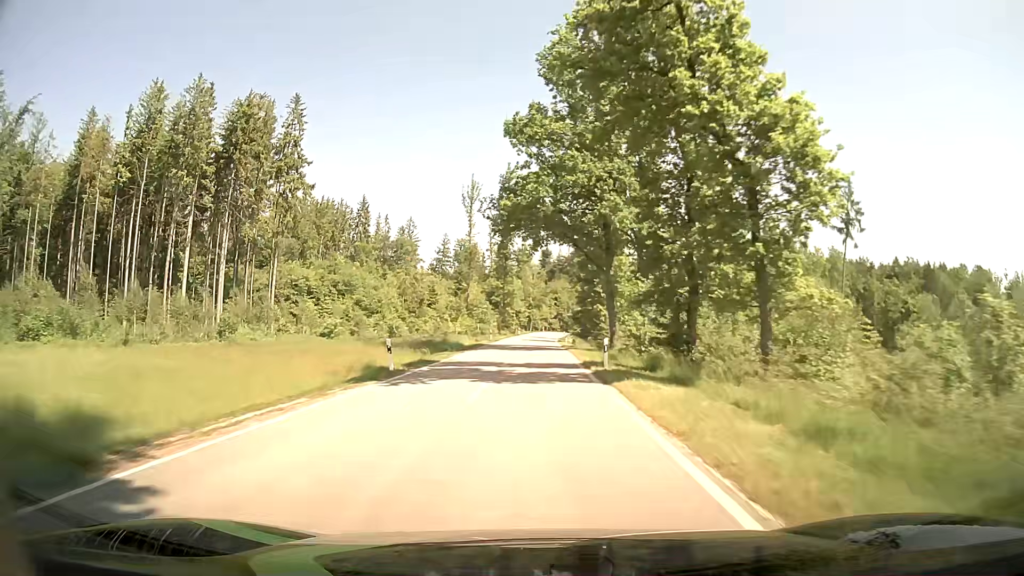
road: tertiary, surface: asphalt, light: Day
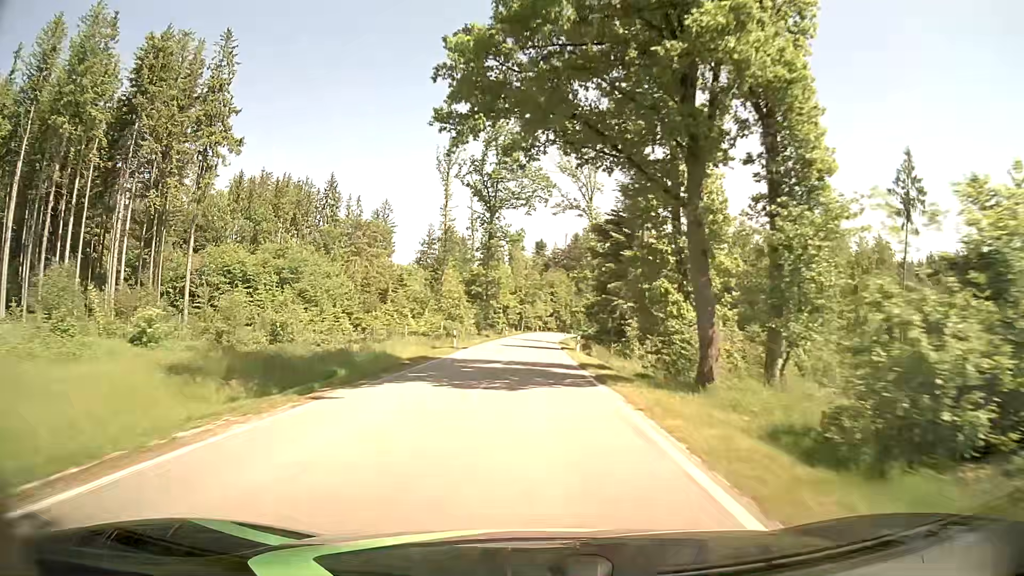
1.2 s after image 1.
(-0.1, +23.9) m; 0°
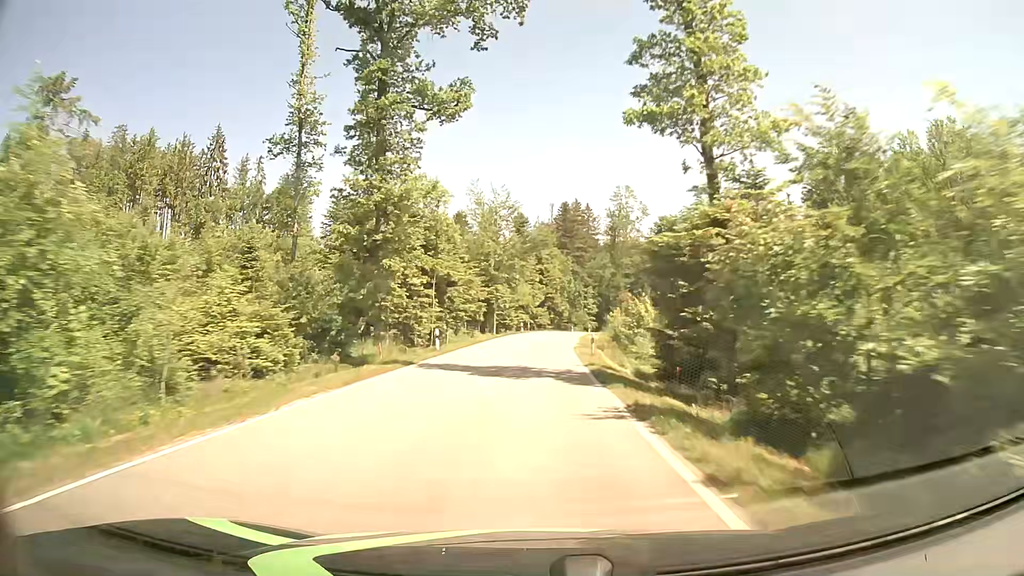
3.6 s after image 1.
(+0.9, +48.8) m; +2°
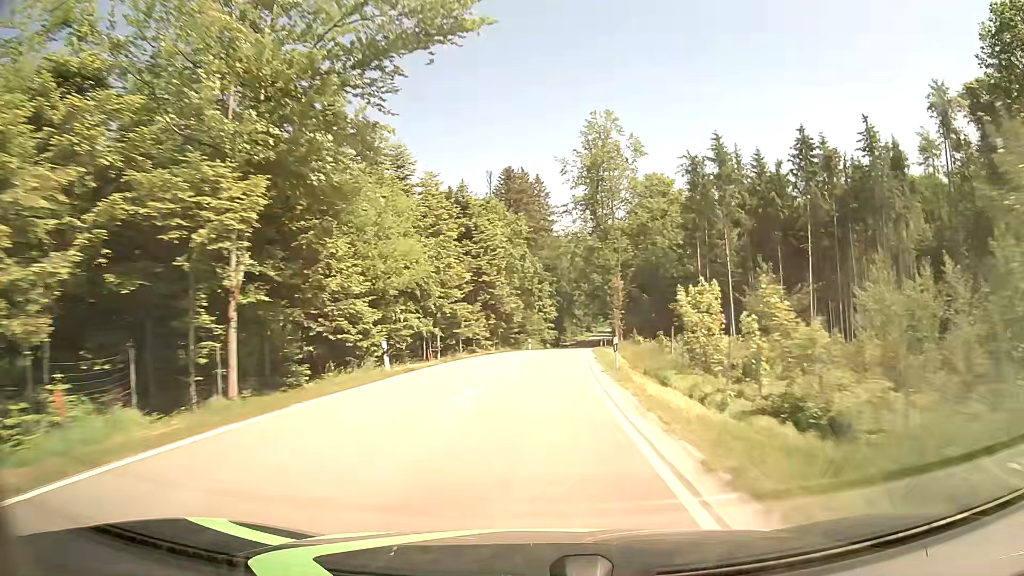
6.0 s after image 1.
(+1.3, +49.4) m; +4°
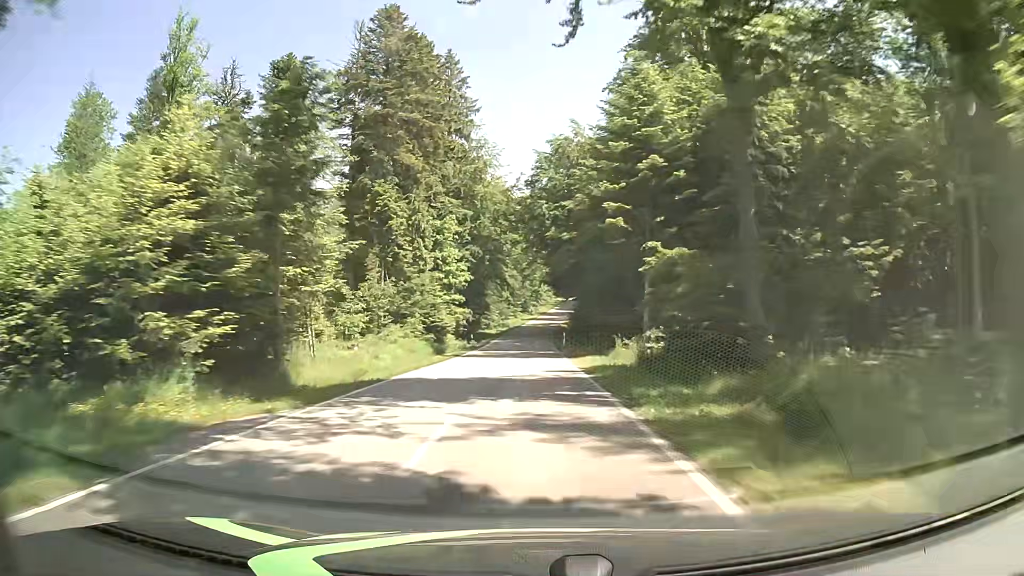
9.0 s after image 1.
(+3.9, +62.6) m; +6°
